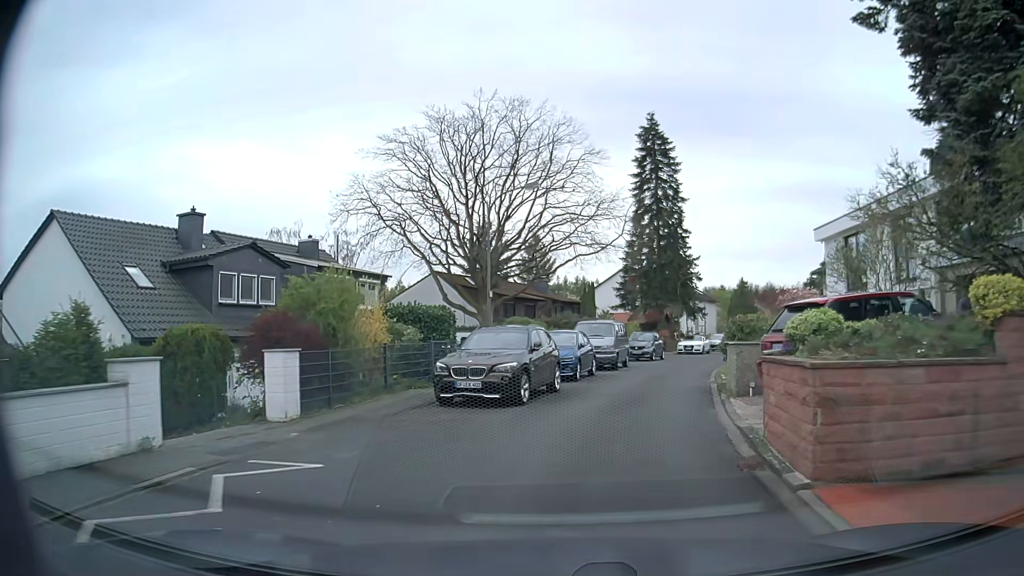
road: residential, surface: asphalt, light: Day
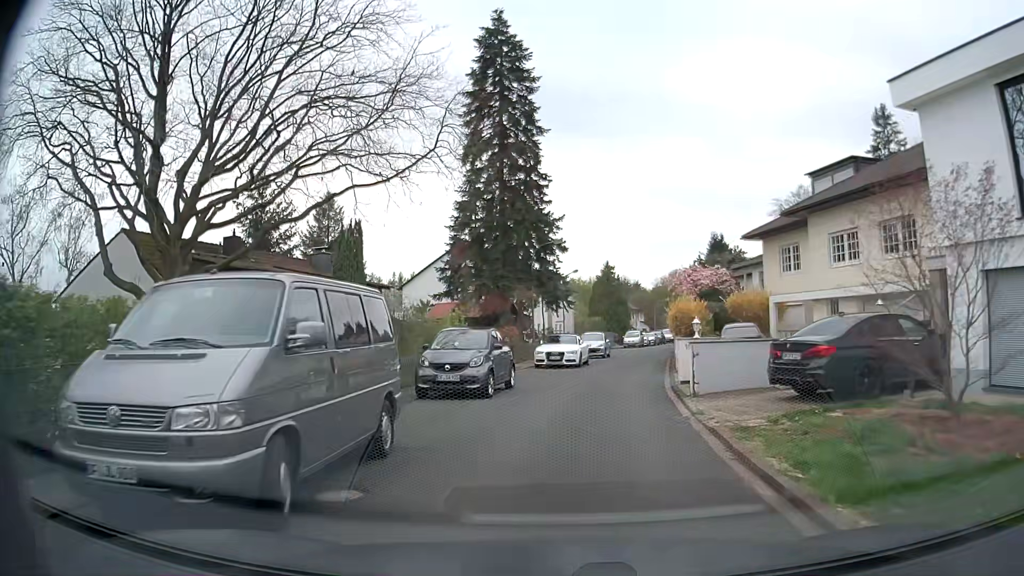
(+2.7, +20.5) m; +13°
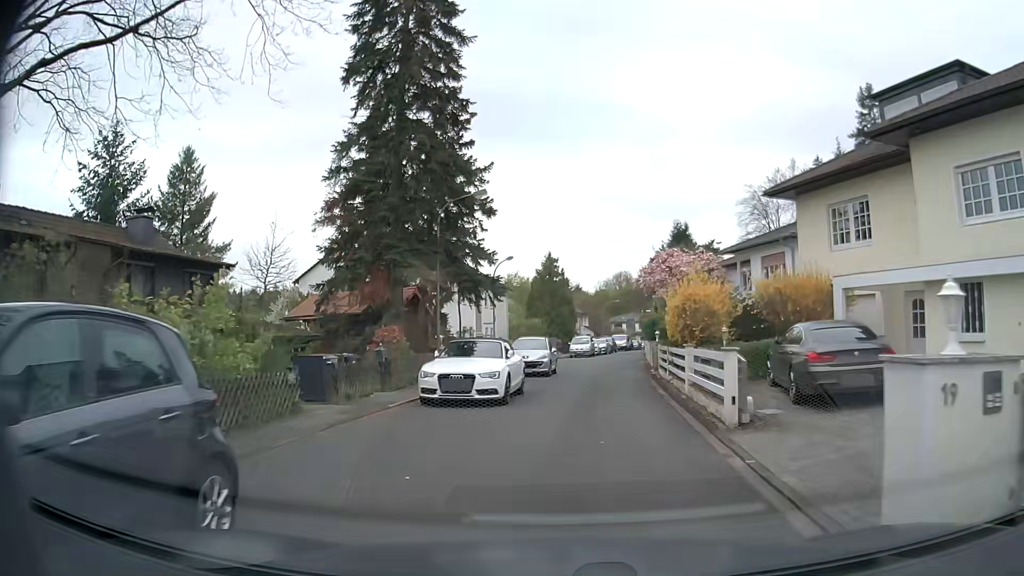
(+0.5, +13.2) m; +5°
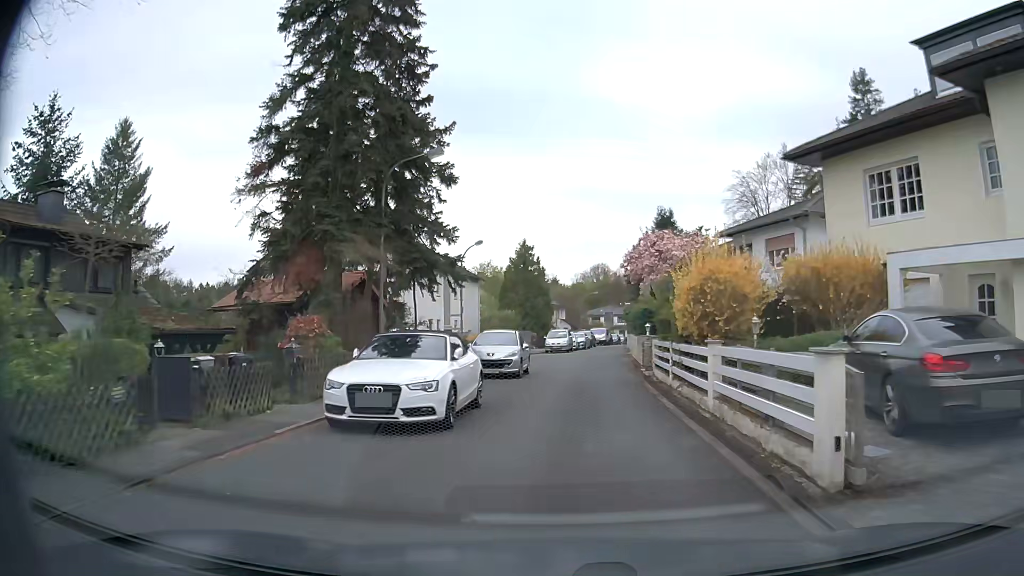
(+0.1, +4.5) m; +2°
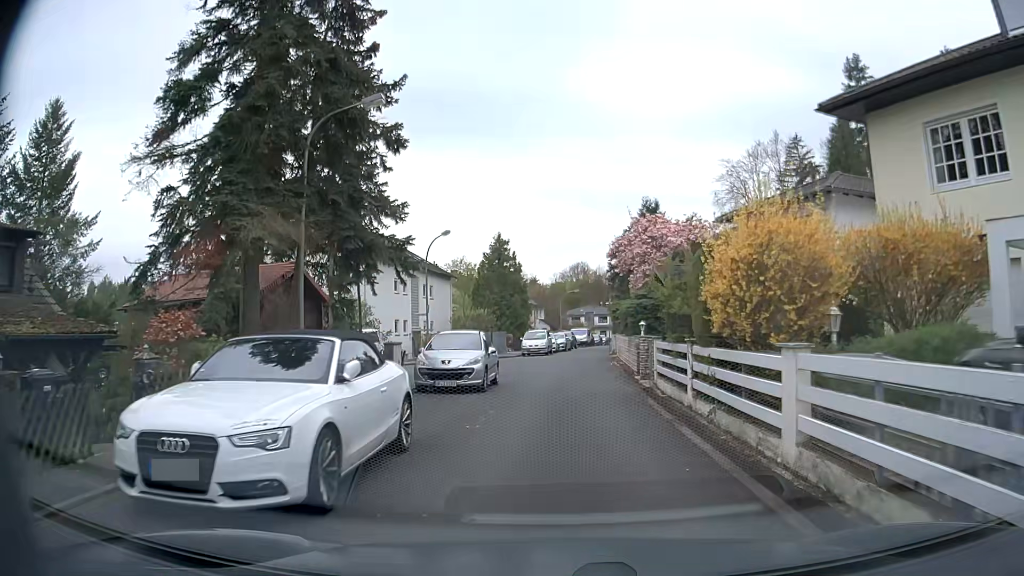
(+0.1, +4.5) m; +2°
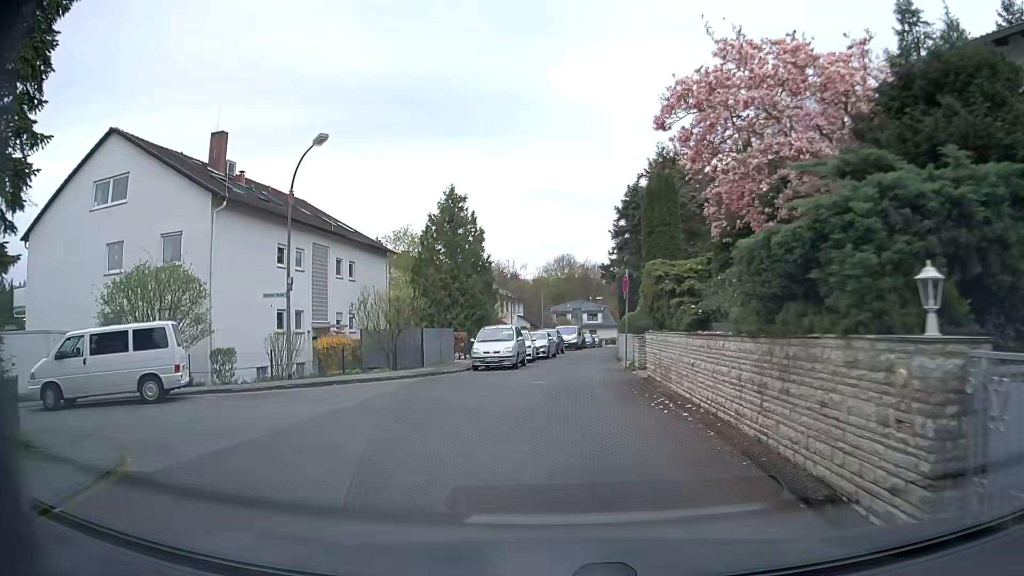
(+0.2, +17.6) m; +1°
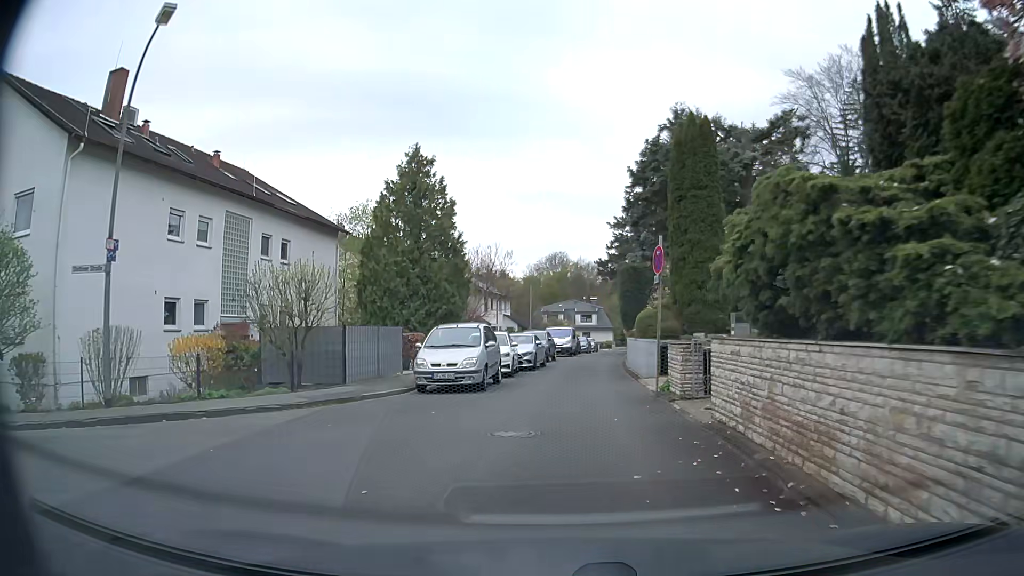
(0.0, +8.6) m; 0°
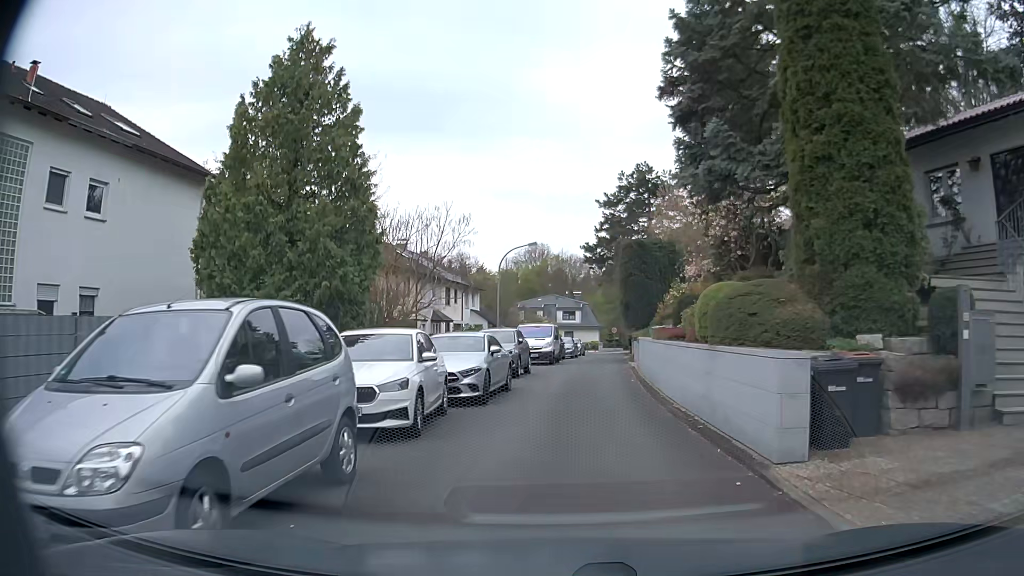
(+0.2, +12.5) m; +2°
